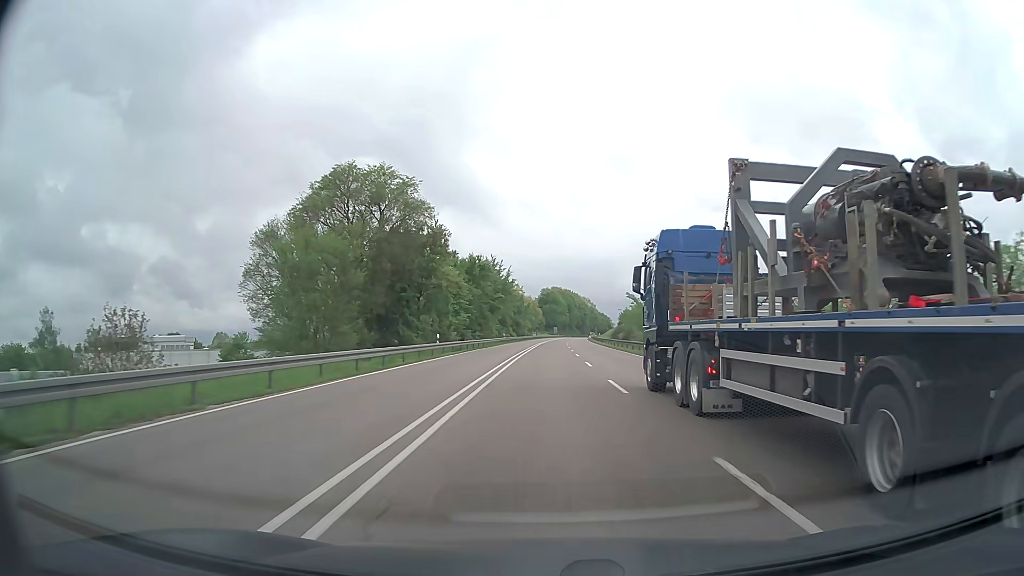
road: trunk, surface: asphalt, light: Day
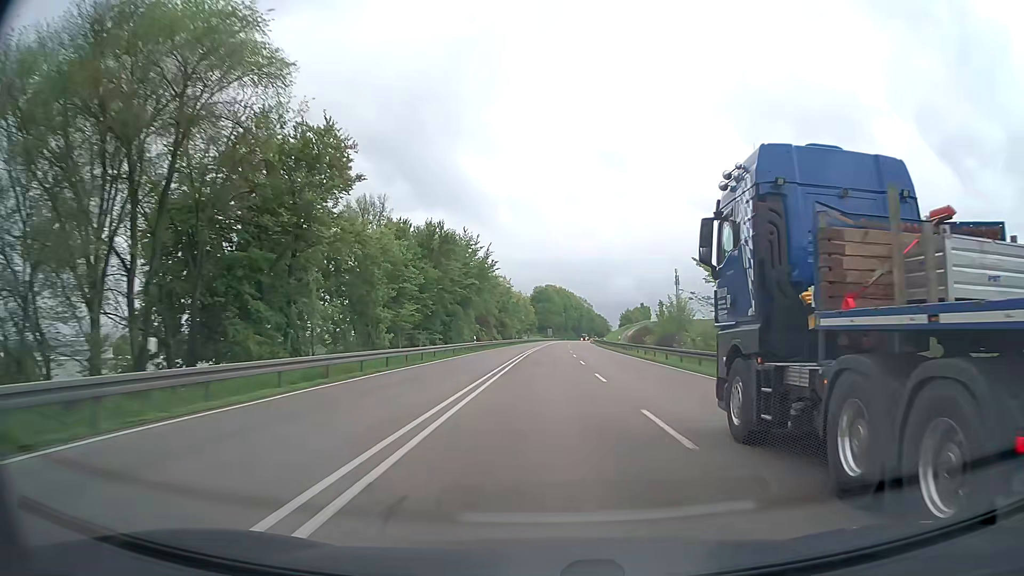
(+0.2, +31.4) m; +1°
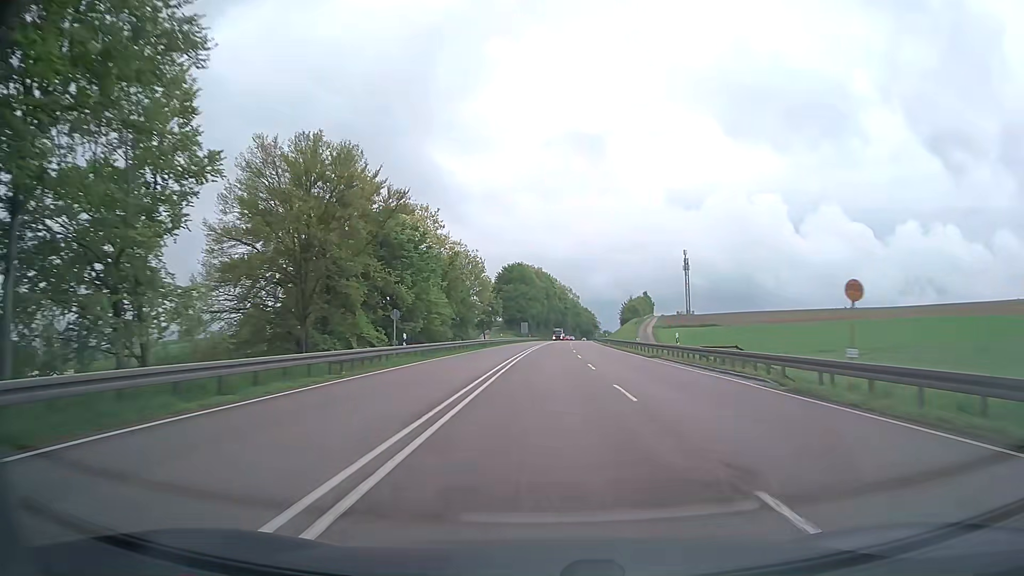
(+1.1, +79.0) m; +2°
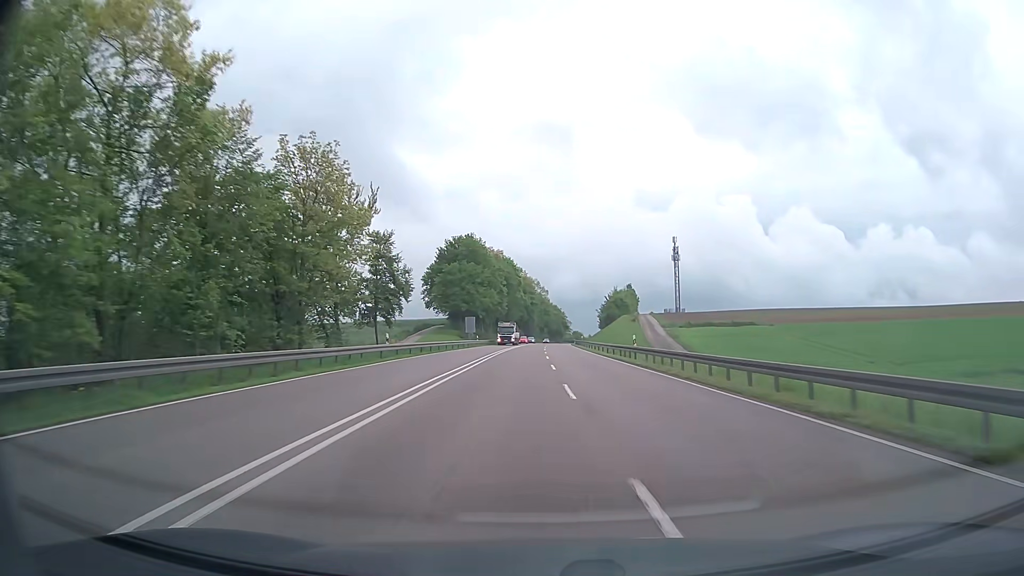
(+1.2, +47.7) m; +3°
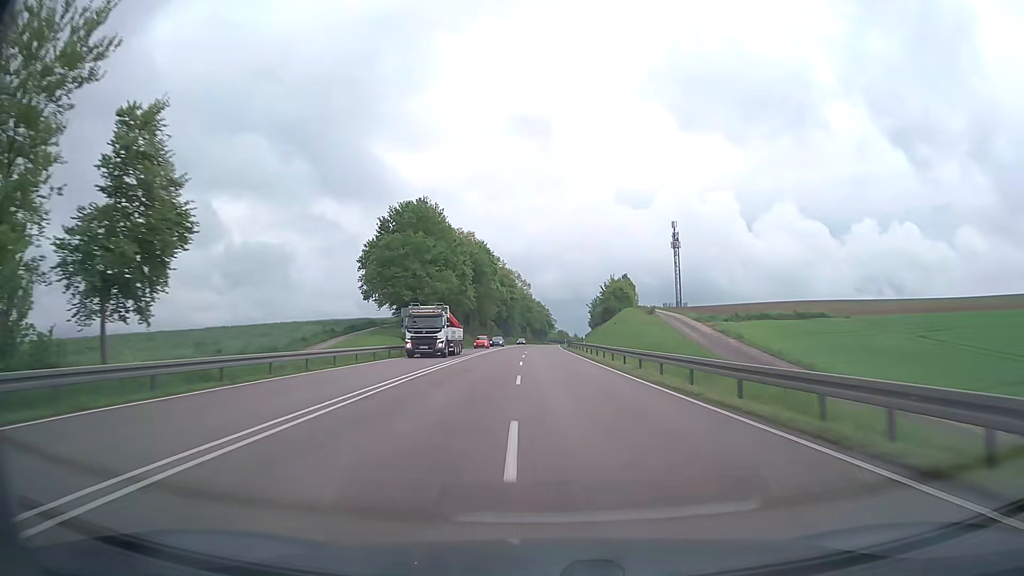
(+0.4, +31.9) m; +2°
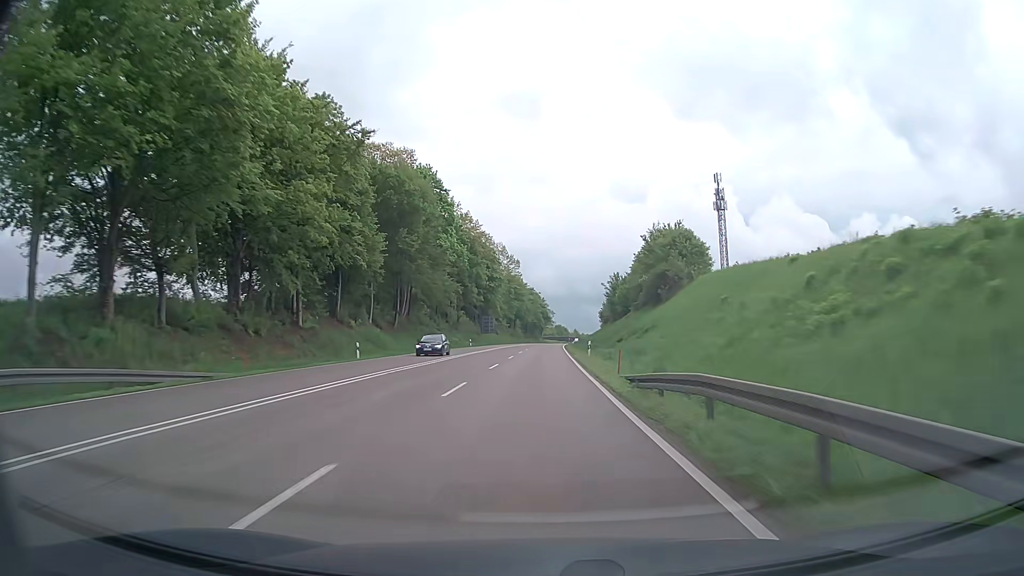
(+0.6, +63.9) m; 0°
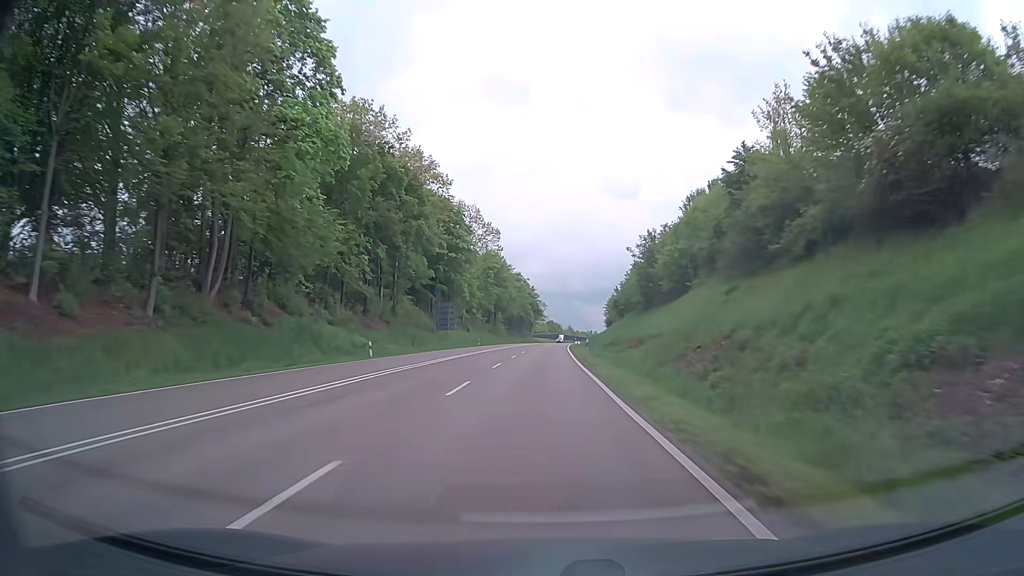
(+0.2, +48.1) m; +1°
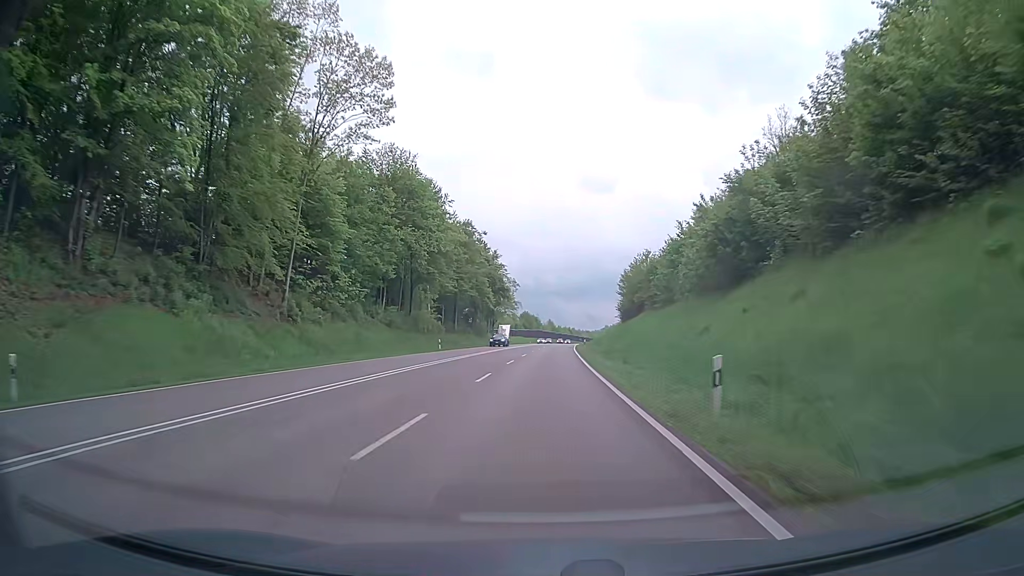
(+1.3, +80.1) m; +2°
(0, +10) (0, +20) (0, +30) (+1, +40) (+1, +50) (+1, +60) (+2, +70) (+2, +80) (+3, +90) (+3, +100) m
